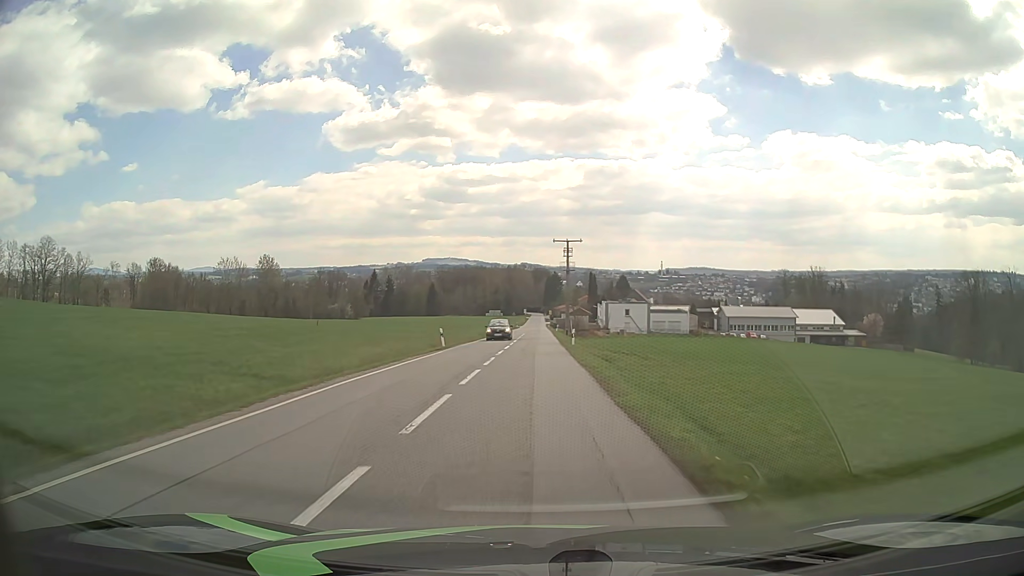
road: tertiary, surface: asphalt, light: Day
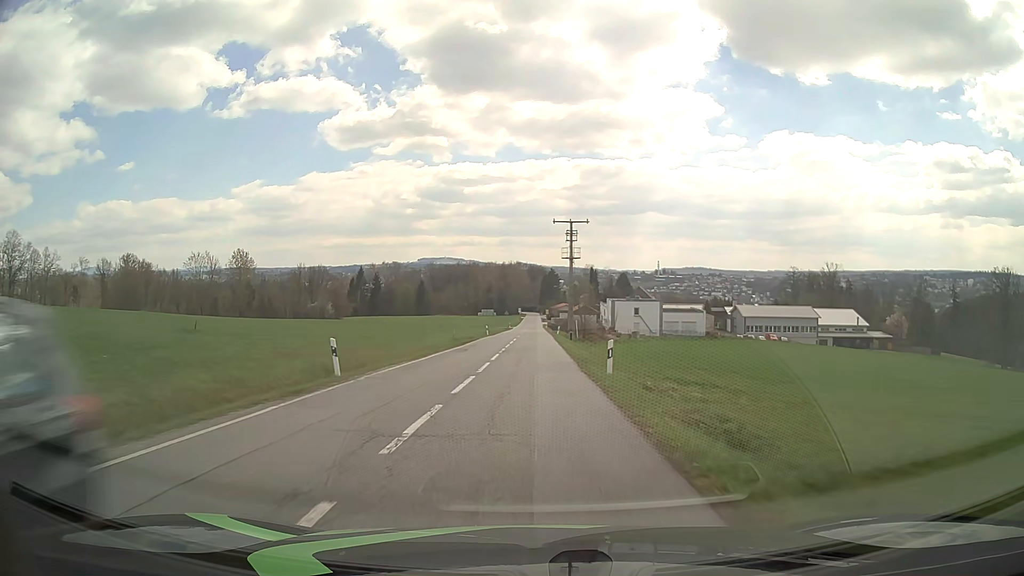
(0.0, +18.9) m; 0°
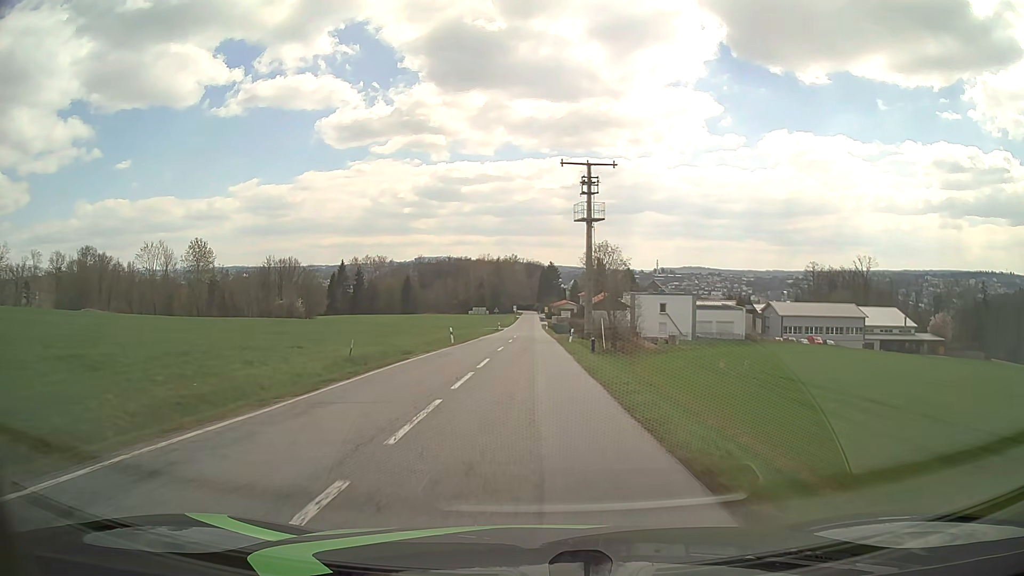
(+0.1, +28.1) m; 0°
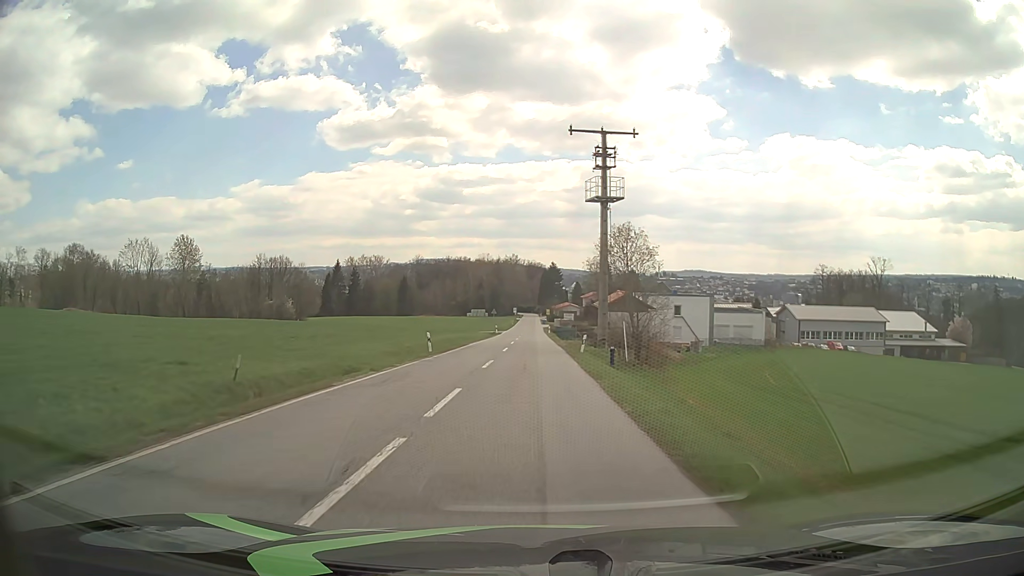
(0.0, +9.3) m; 0°
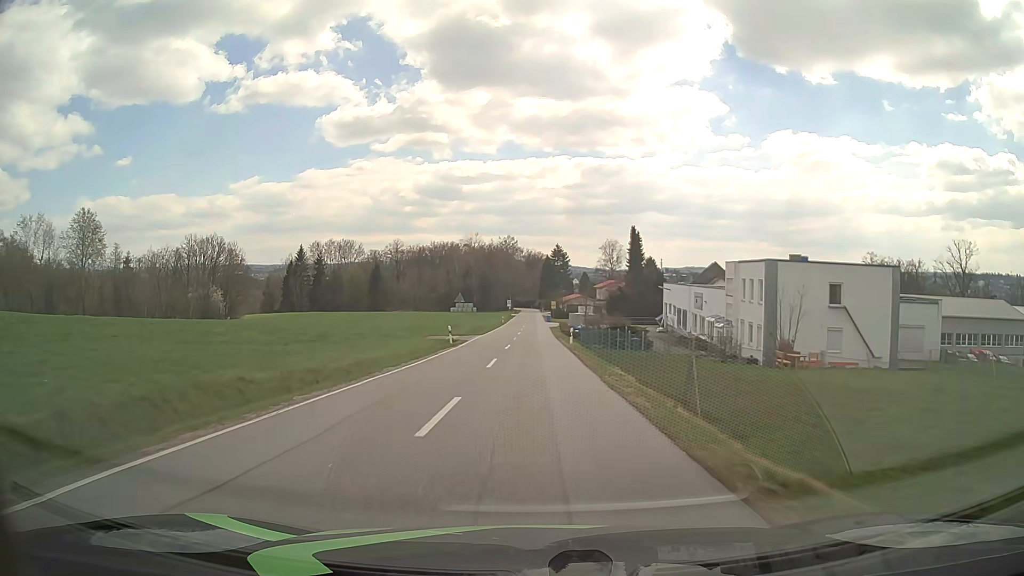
(-0.1, +47.7) m; 0°
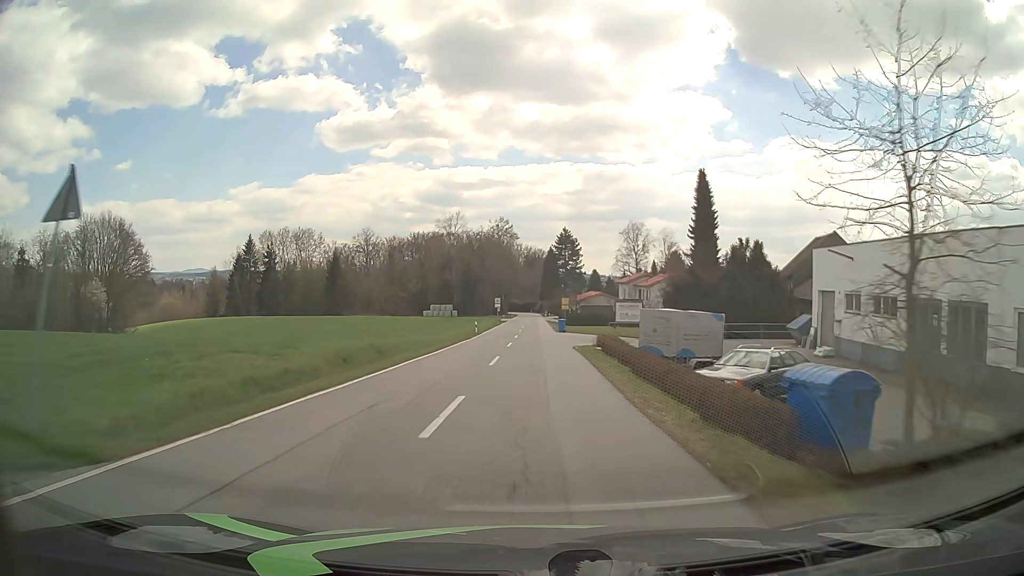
(+0.1, +47.1) m; 0°
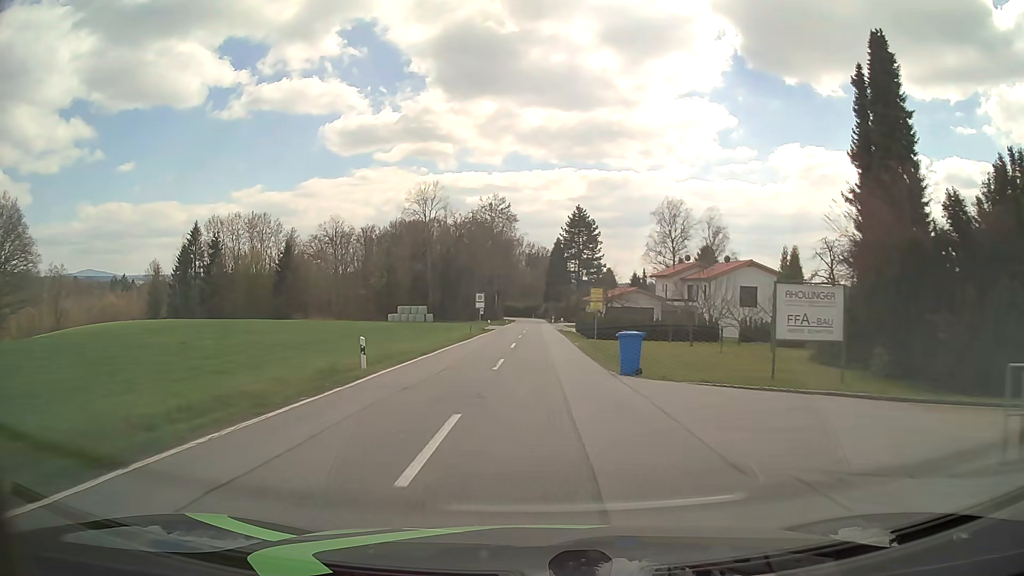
(-0.1, +37.1) m; 0°
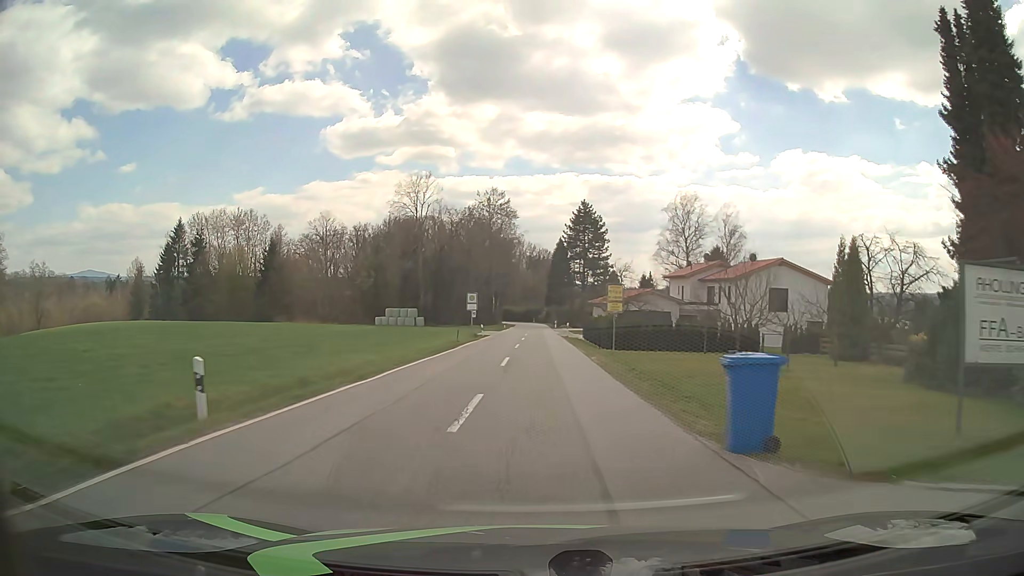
(0.0, +9.3) m; 0°
